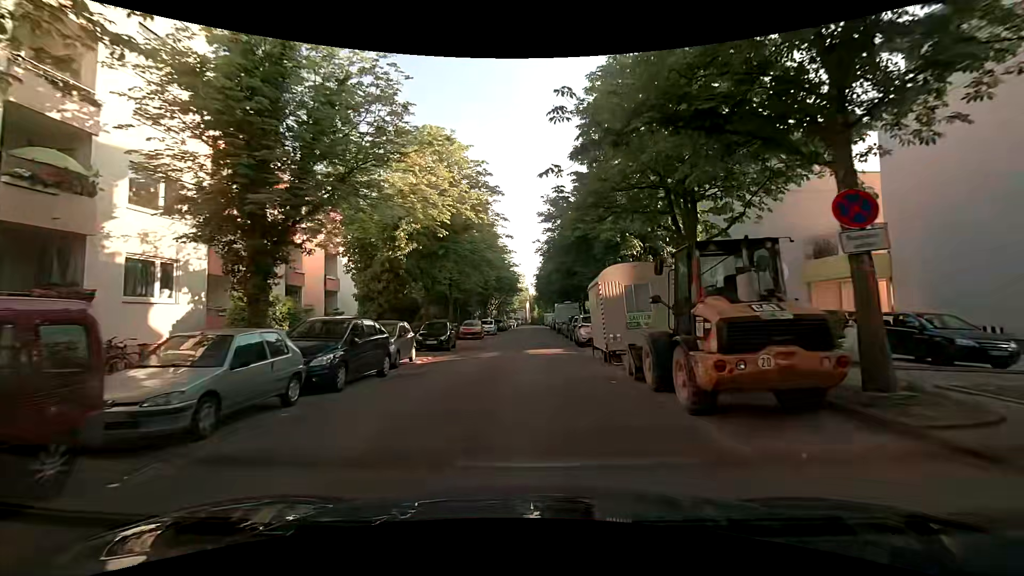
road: residential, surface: asphalt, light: Day
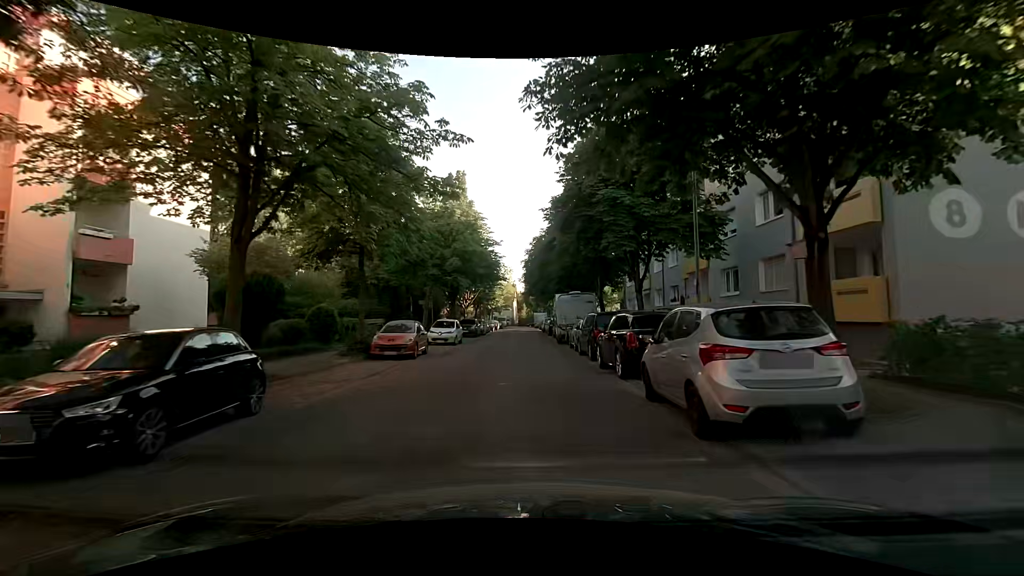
(-0.1, +18.6) m; +1°
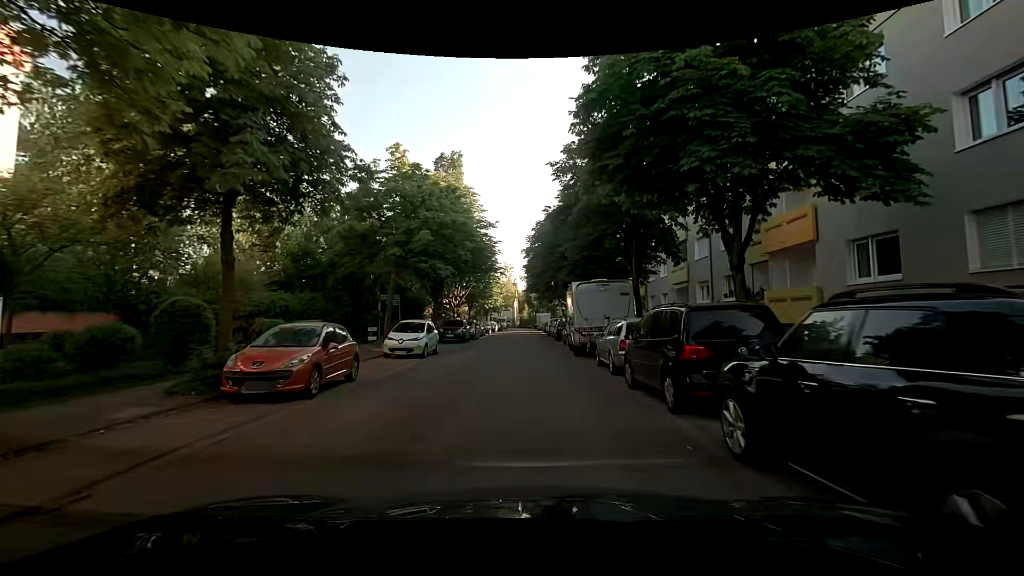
(-0.1, +9.4) m; -1°
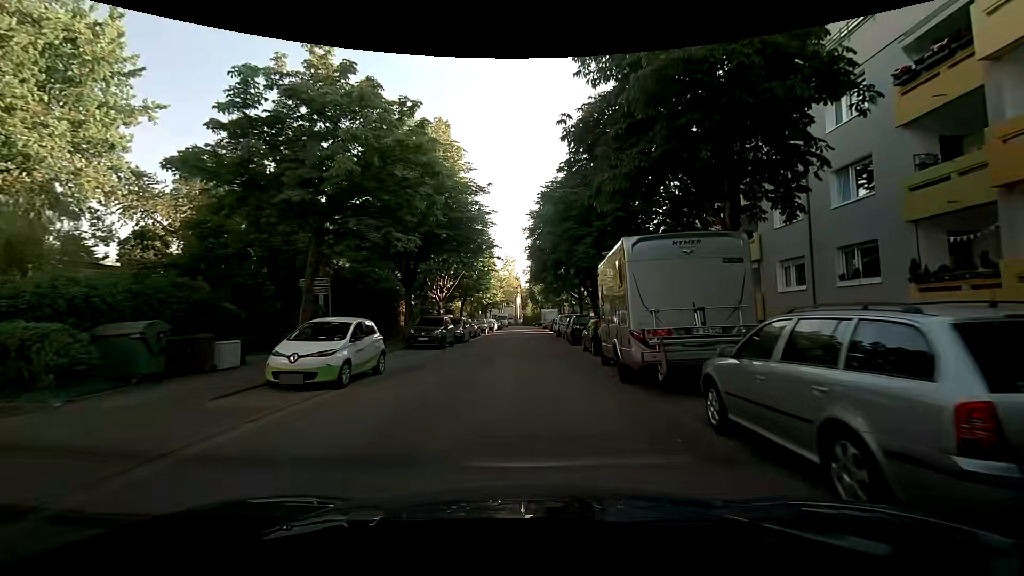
(0.0, +9.4) m; -1°
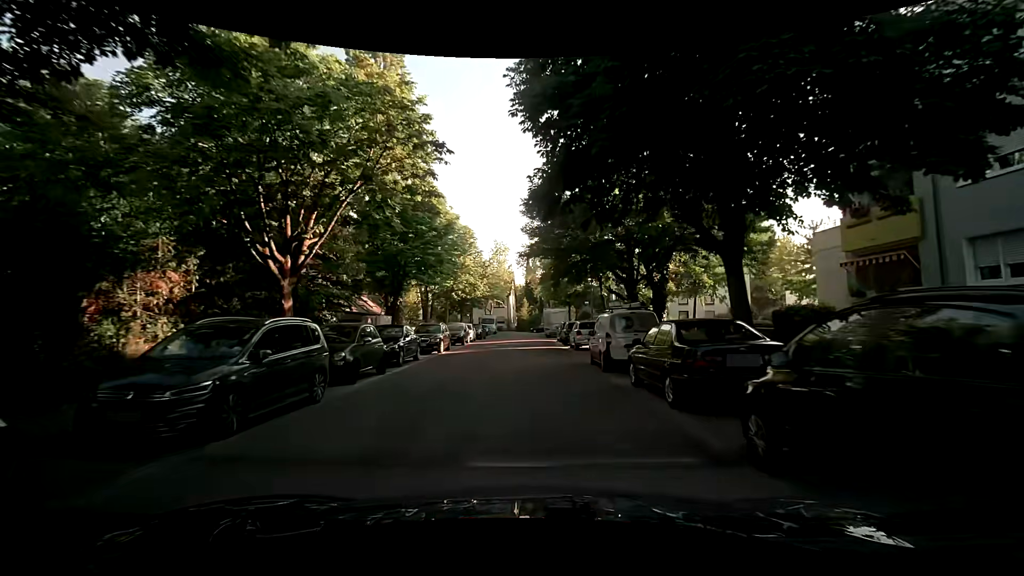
(+0.2, +23.8) m; +2°
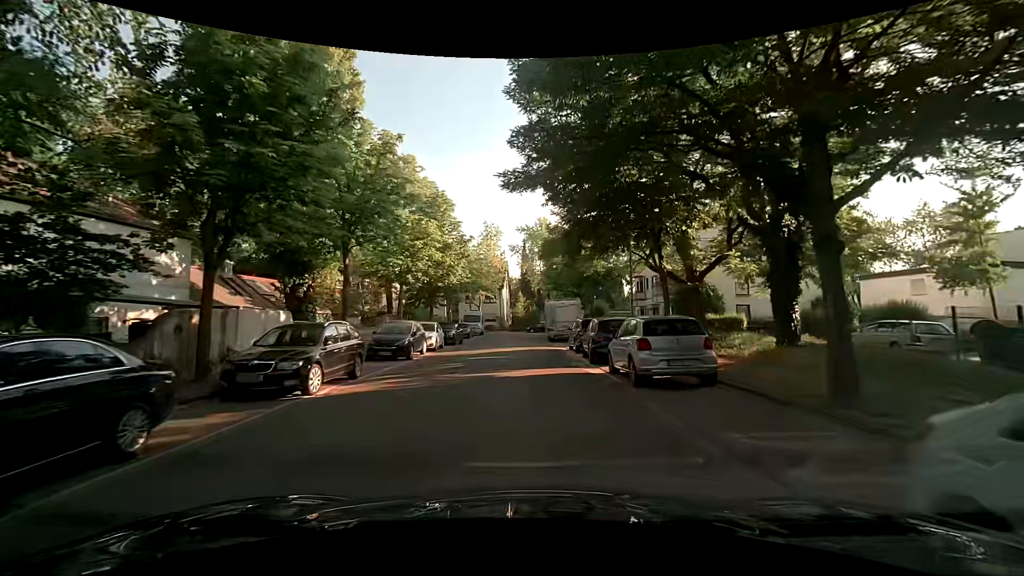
(-0.2, +14.4) m; -2°
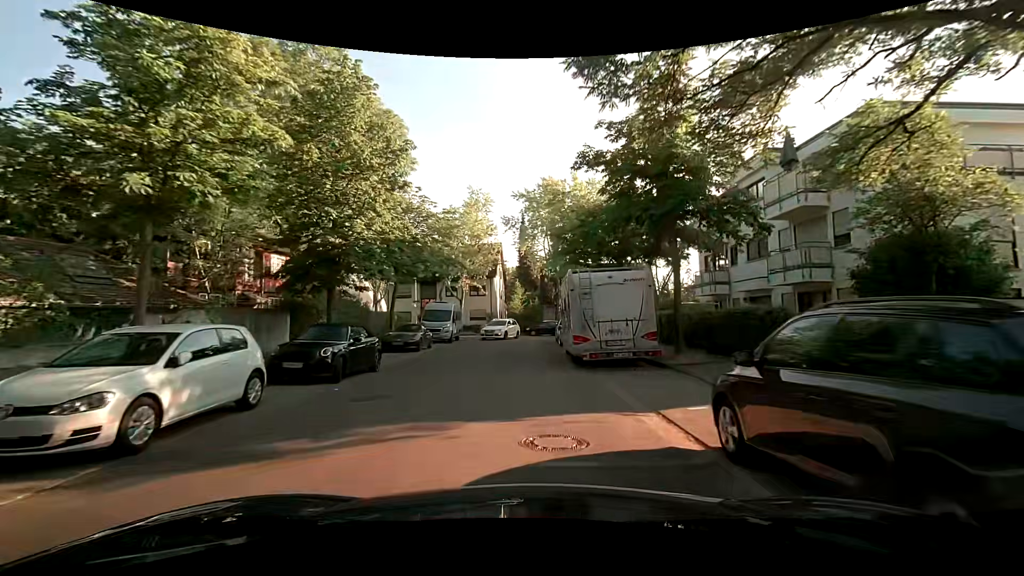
(+0.4, +19.0) m; +3°
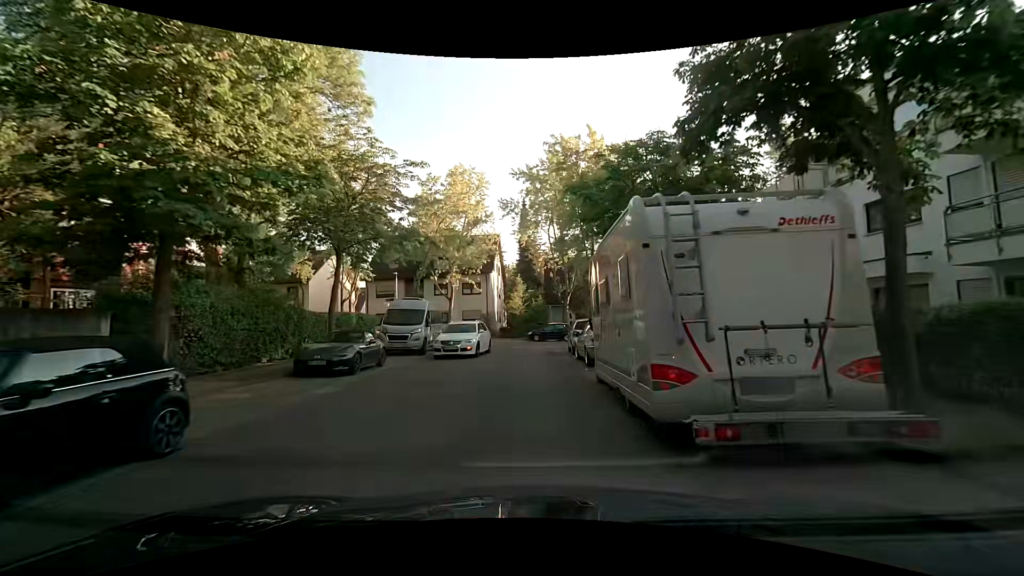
(-0.2, +8.5) m; -2°
(0, +10) (0, +20) (+1, +30) (+7, +37) (+17, +39) (+27, +38) (+37, +38) (+47, +37) (+57, +37) (+67, +36) m
